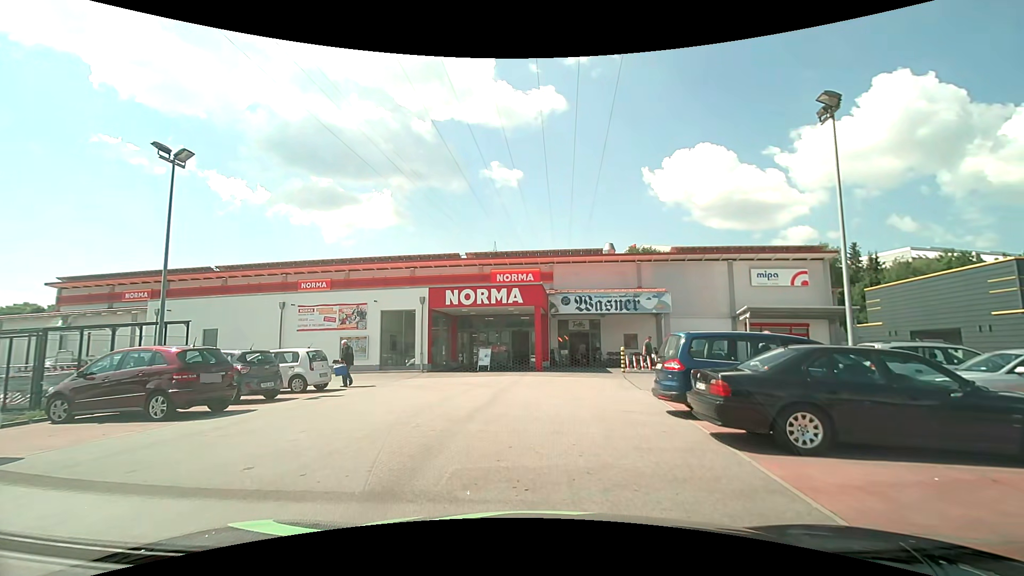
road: service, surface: asphalt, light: Day
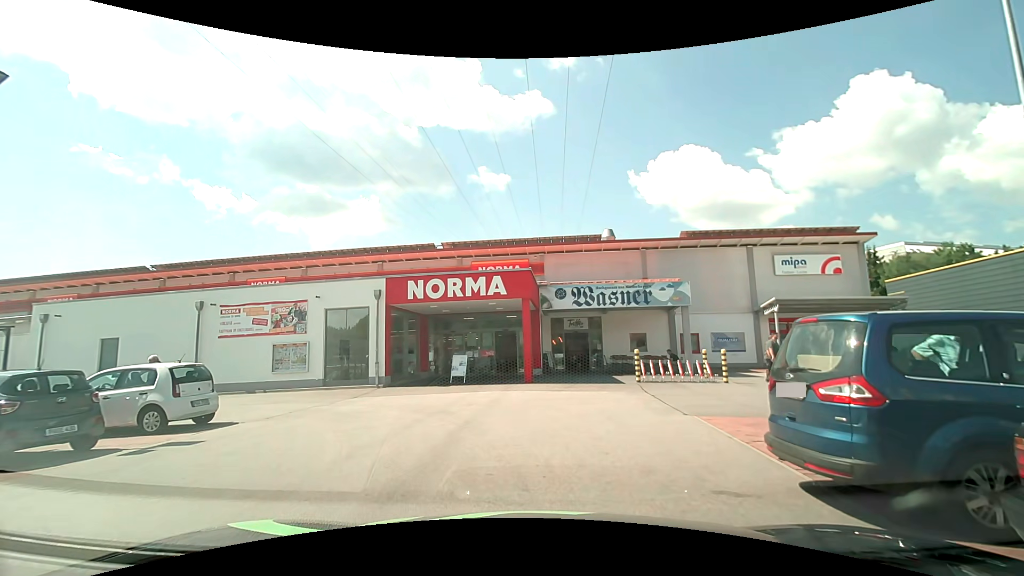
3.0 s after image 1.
(+0.2, +5.8) m; +1°
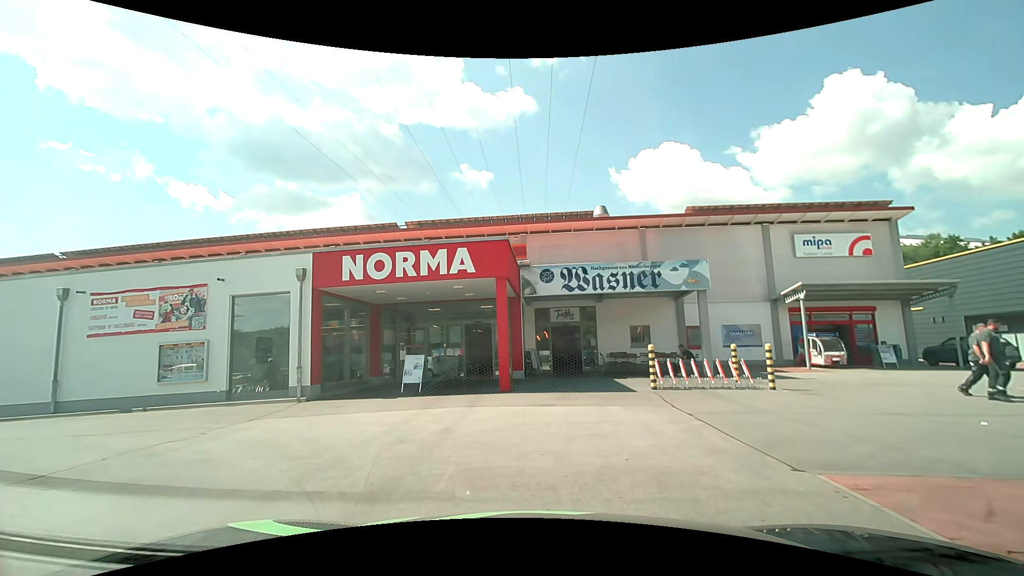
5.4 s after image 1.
(+0.2, +5.2) m; +2°
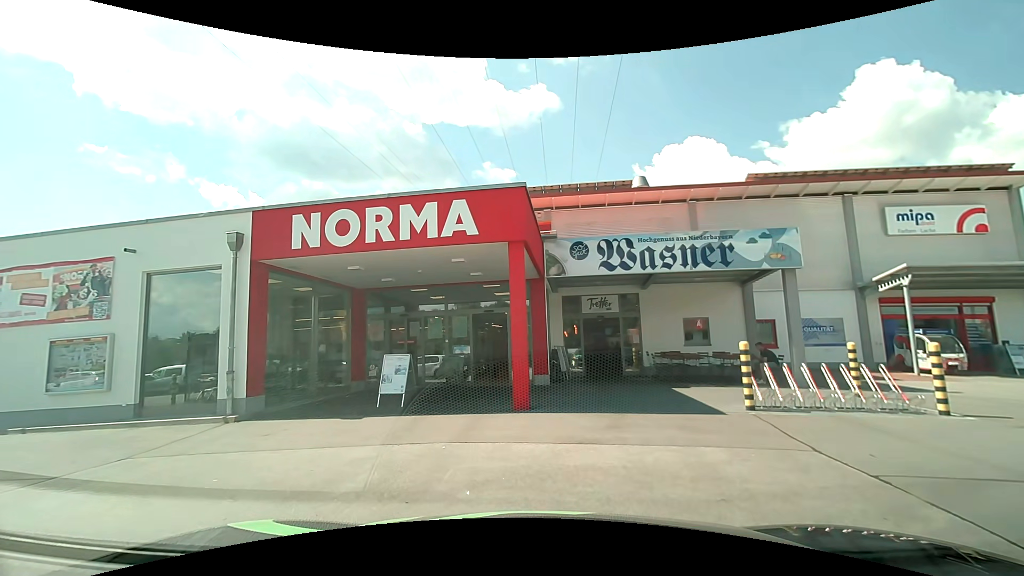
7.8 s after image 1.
(0.0, +4.7) m; -2°
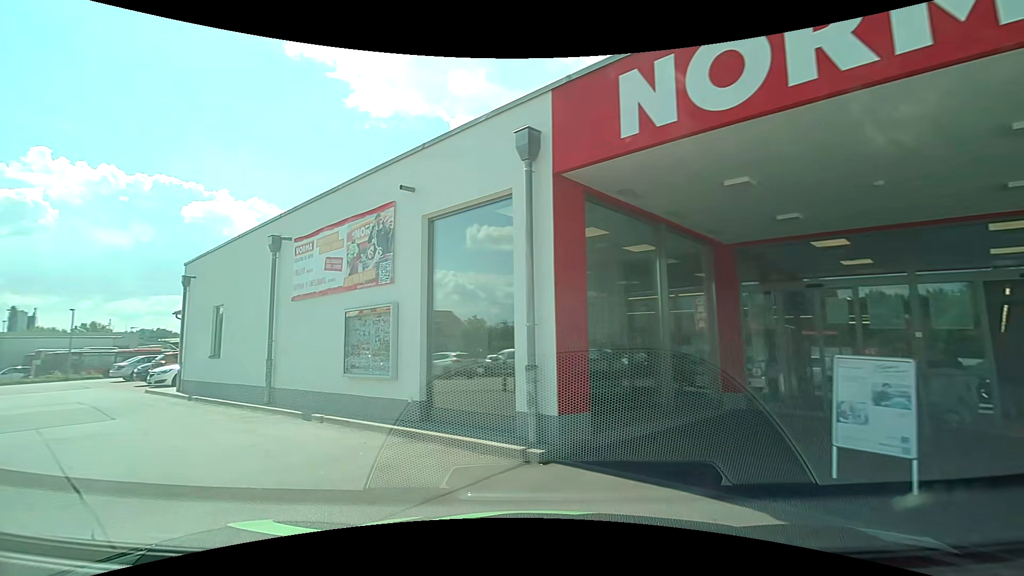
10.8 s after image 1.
(-1.7, +5.9) m; -38°
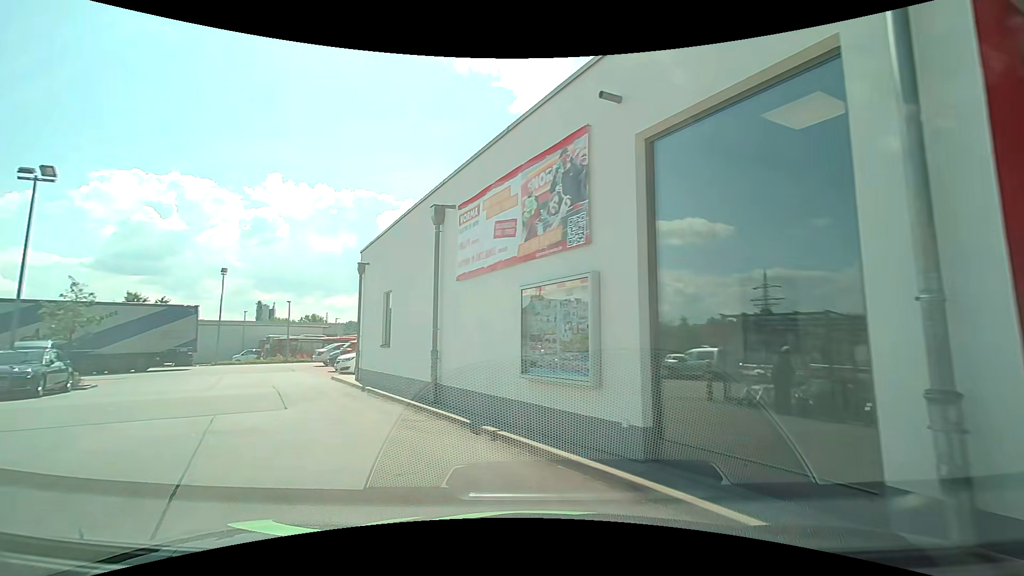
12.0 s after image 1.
(-0.4, +2.9) m; -17°
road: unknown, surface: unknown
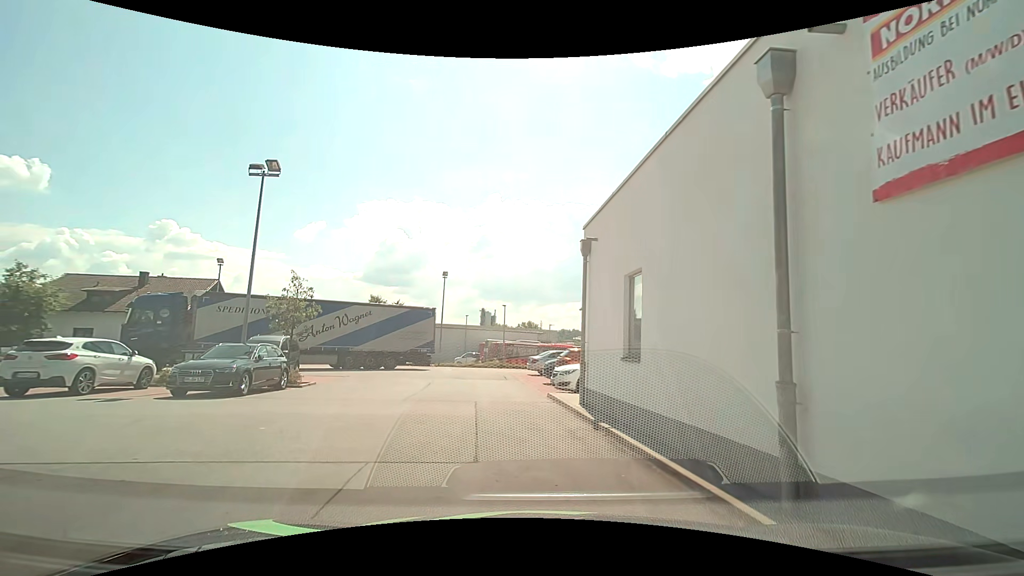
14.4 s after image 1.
(-1.4, +5.2) m; -24°
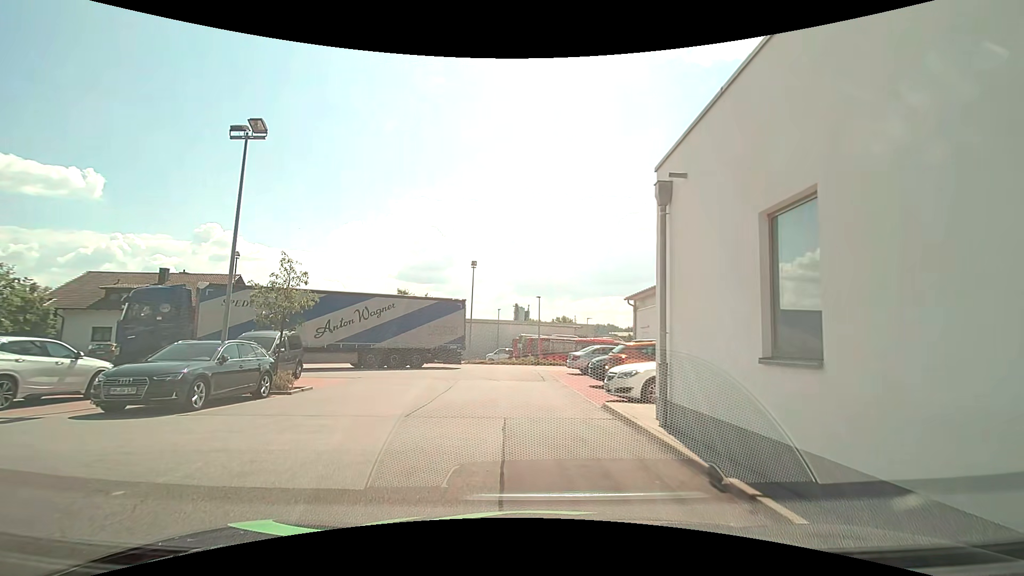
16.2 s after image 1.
(-0.2, +3.8) m; -4°
